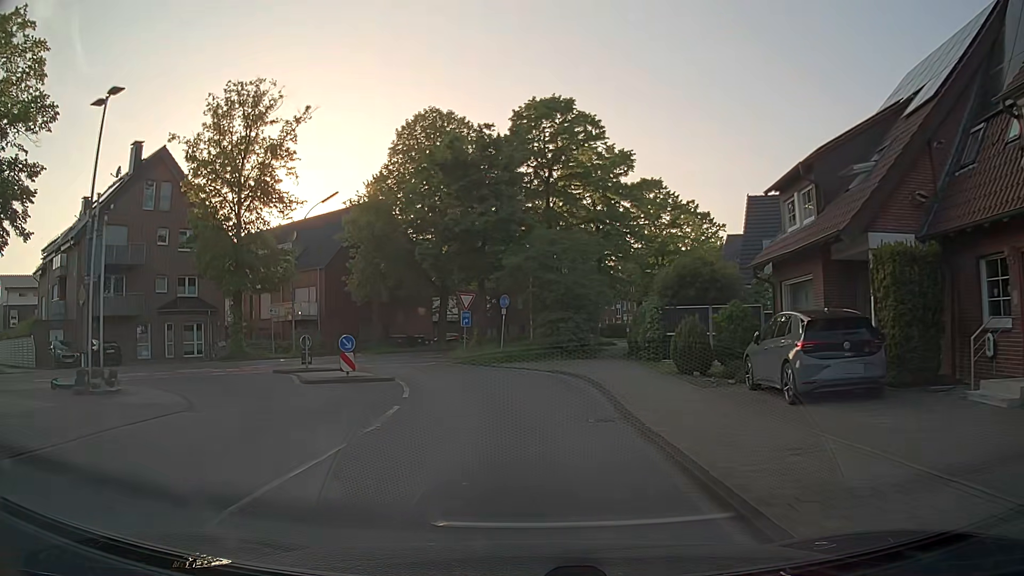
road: residential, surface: asphalt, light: Day
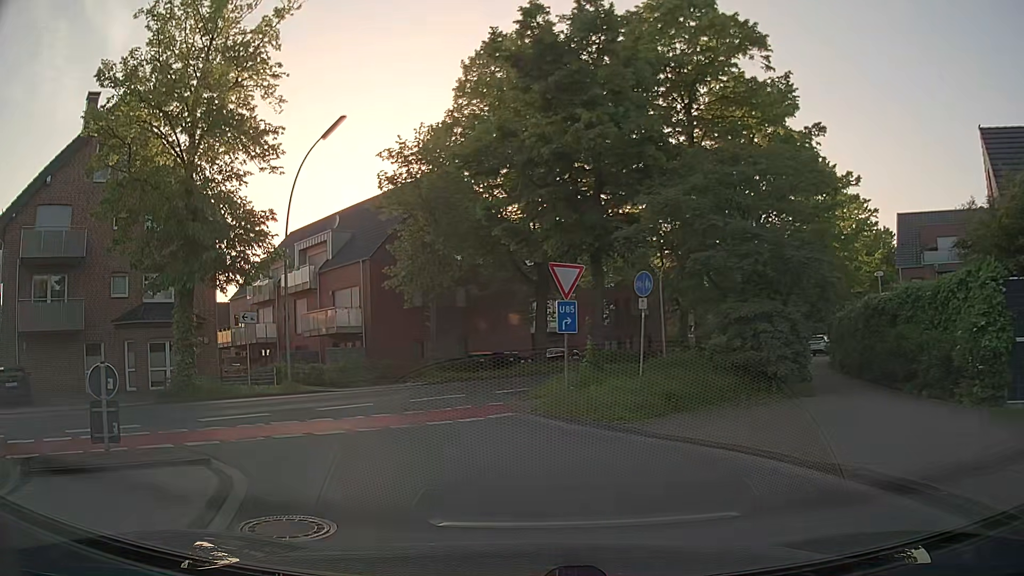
(-0.8, +15.3) m; -9°
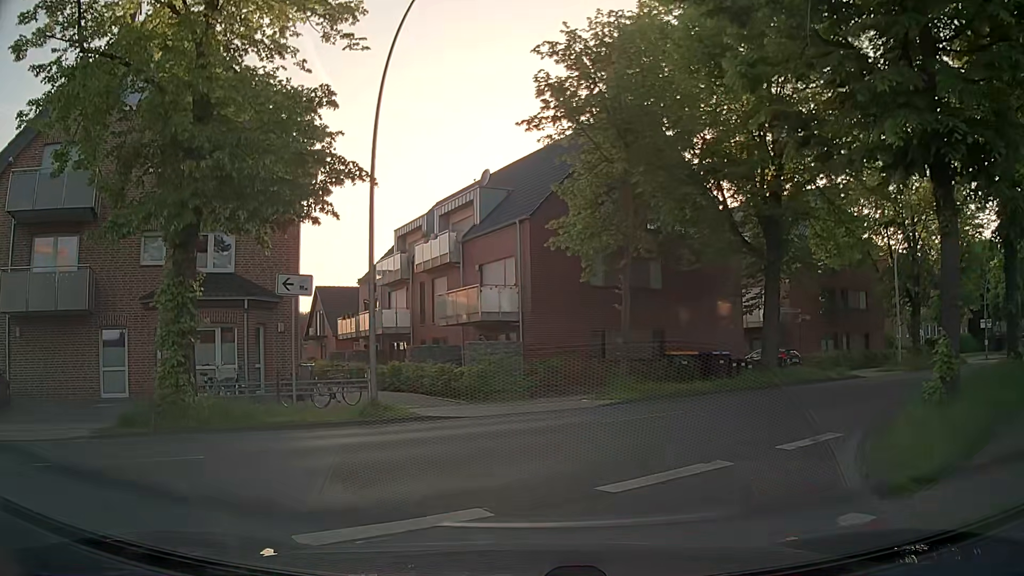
(-1.6, +10.2) m; -15°
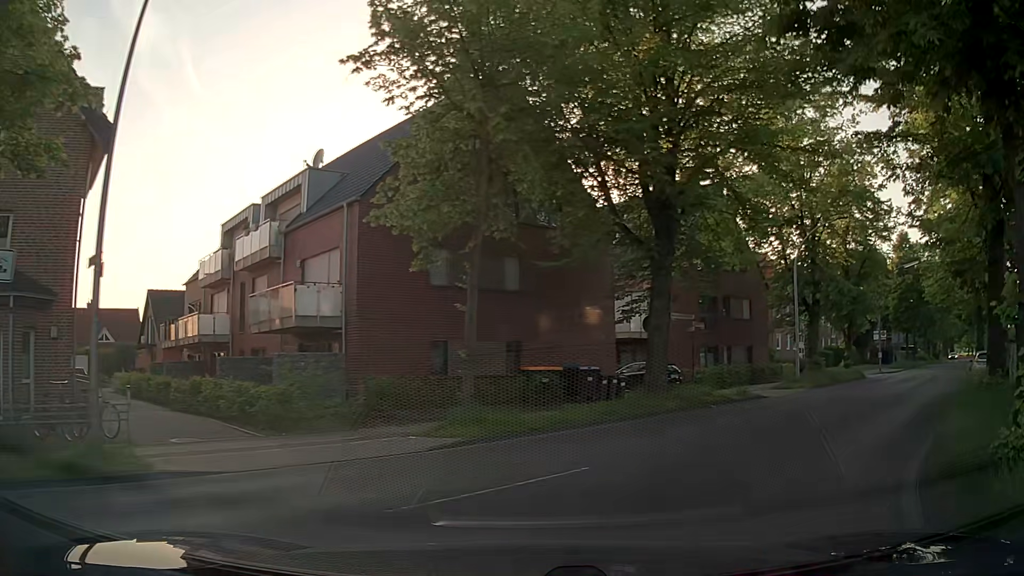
(+0.5, +5.2) m; +12°
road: secondary
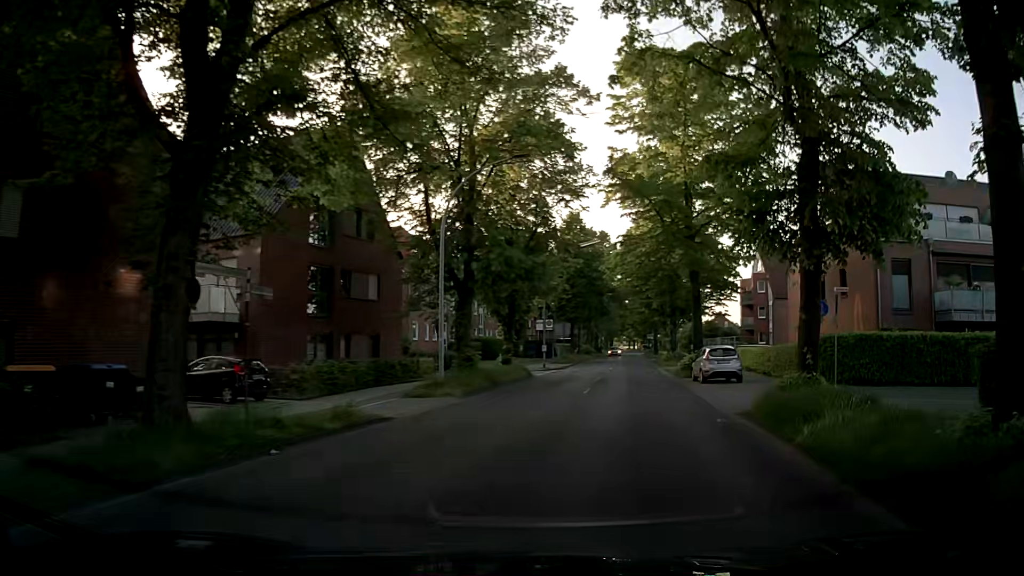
(+3.1, +9.8) m; +31°
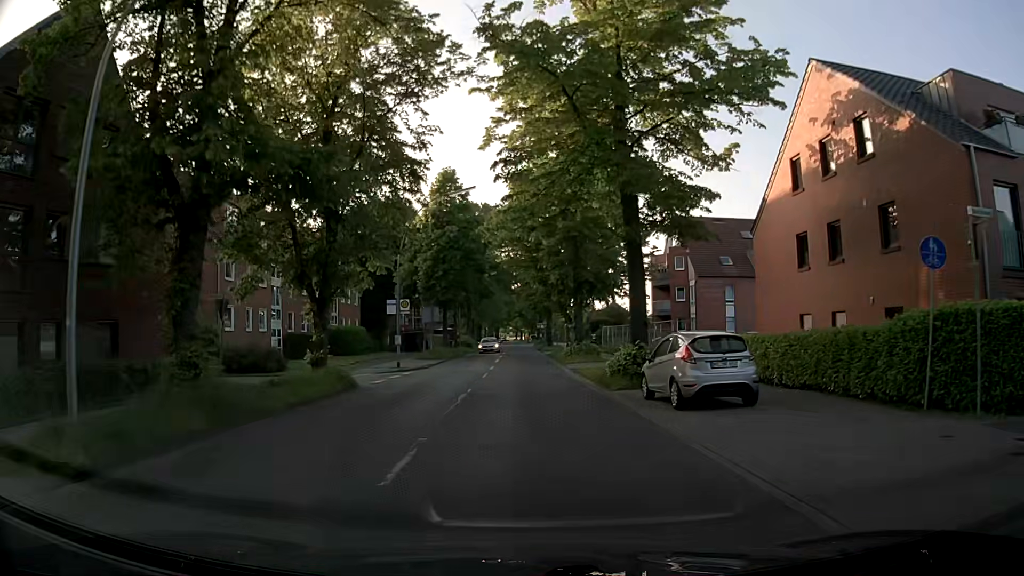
(+1.9, +14.4) m; +10°
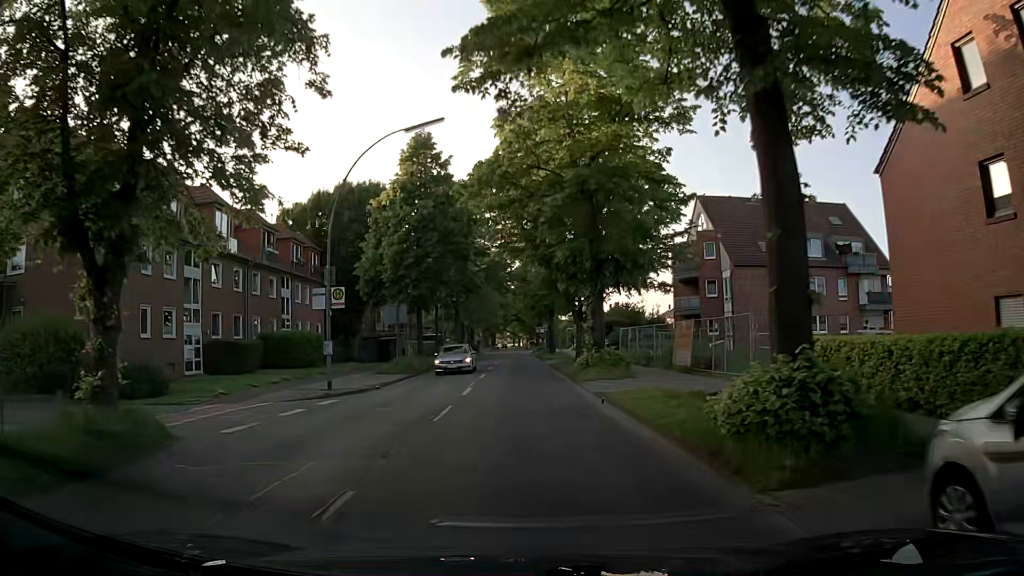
(+0.1, +12.1) m; +1°
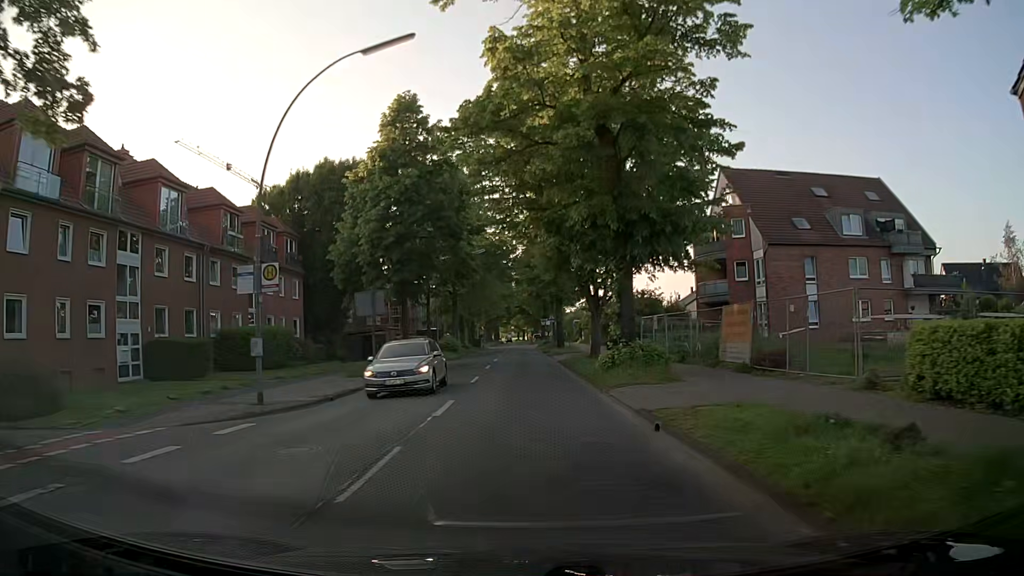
(-0.1, +6.7) m; -2°
